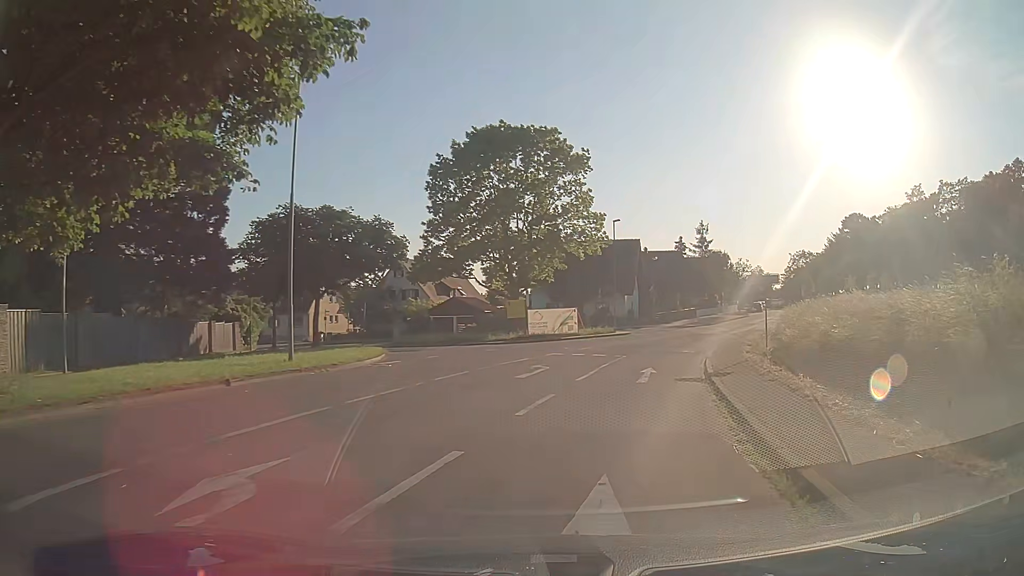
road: tertiary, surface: asphalt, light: Day
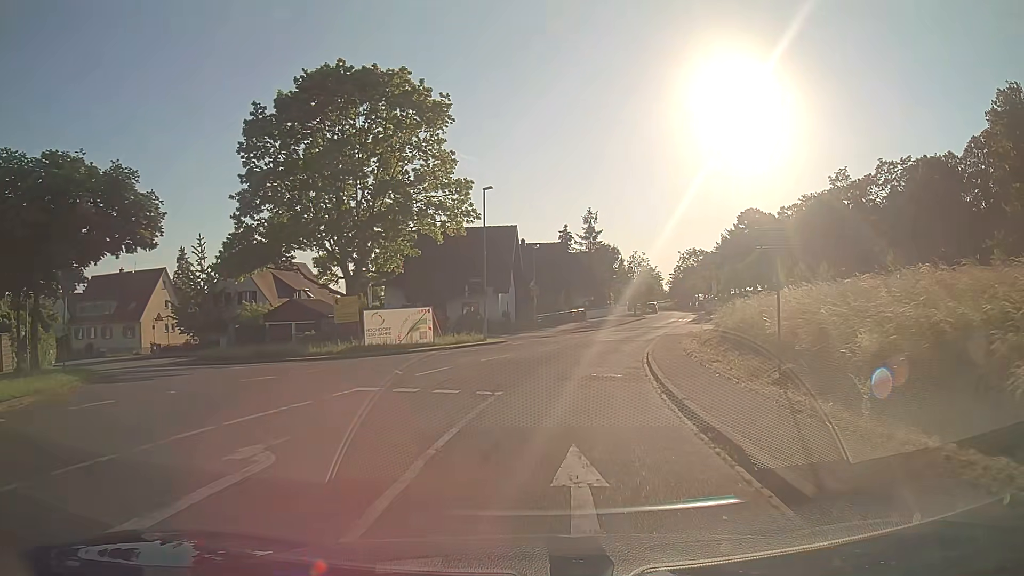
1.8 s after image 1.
(+1.5, +13.3) m; +10°
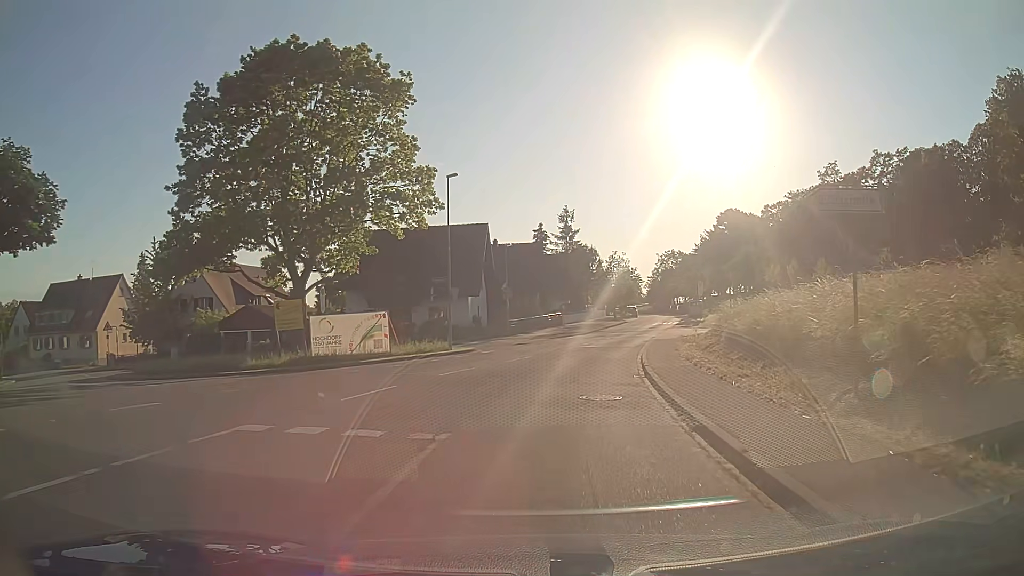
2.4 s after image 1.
(+0.1, +4.6) m; +3°
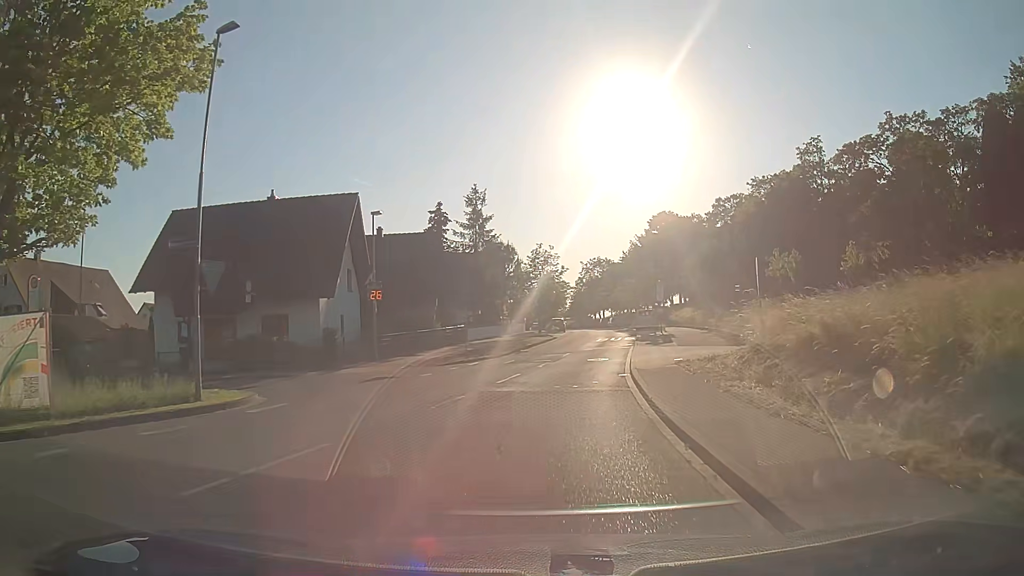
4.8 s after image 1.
(+1.1, +18.1) m; +7°
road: residential
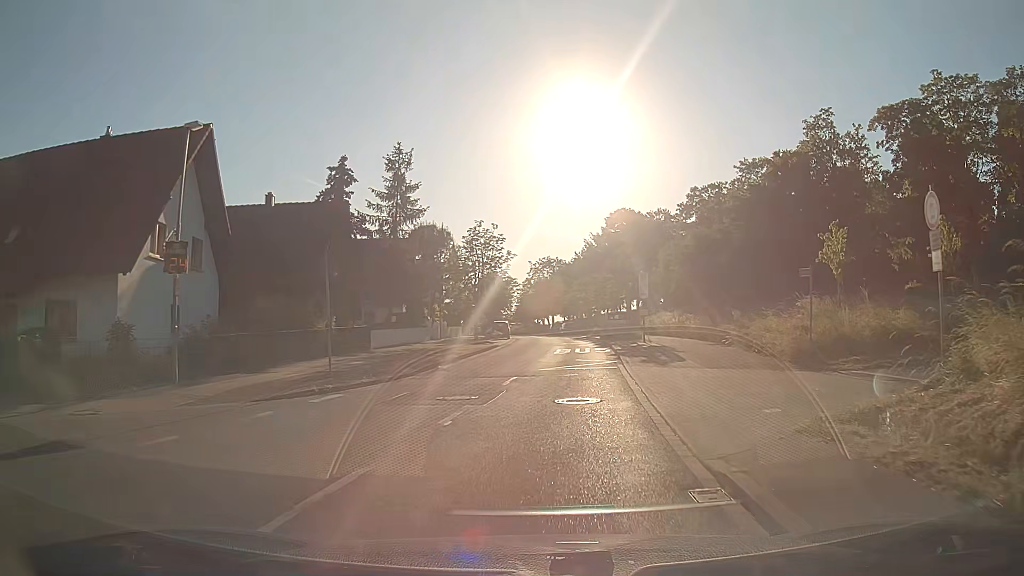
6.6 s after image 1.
(+0.5, +13.4) m; +5°
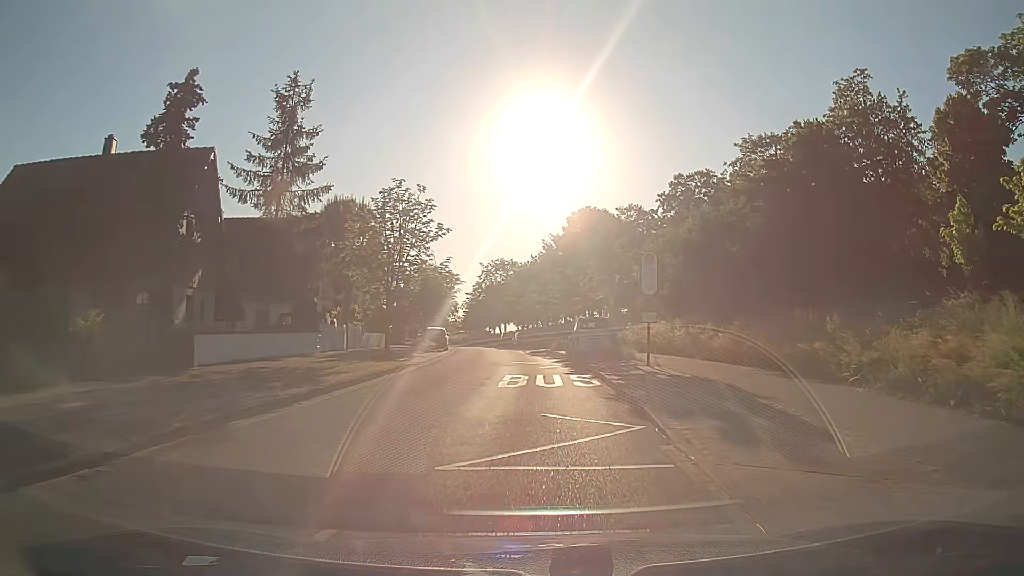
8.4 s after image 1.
(+0.4, +13.3) m; +2°
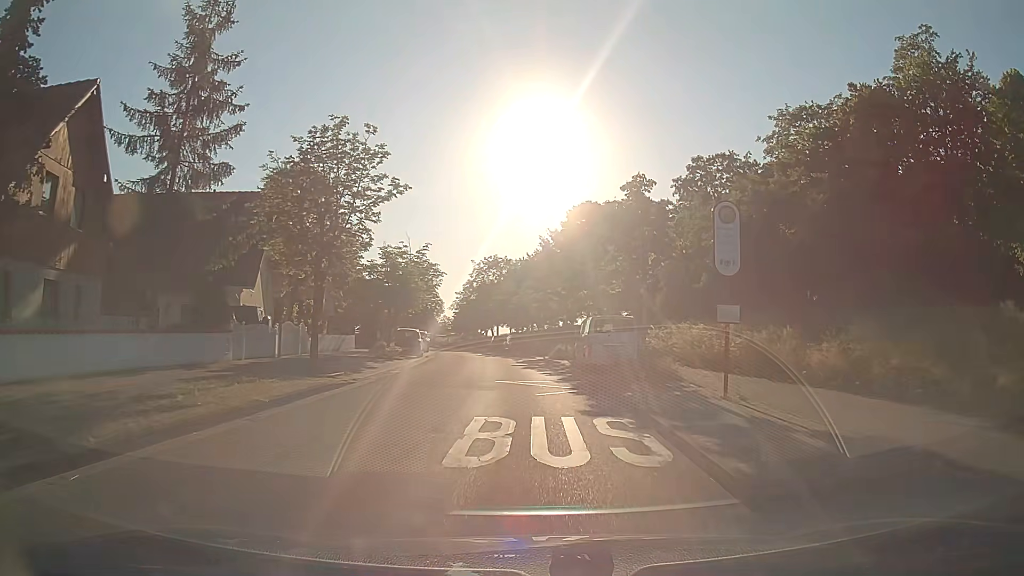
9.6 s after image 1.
(+0.2, +8.9) m; +2°
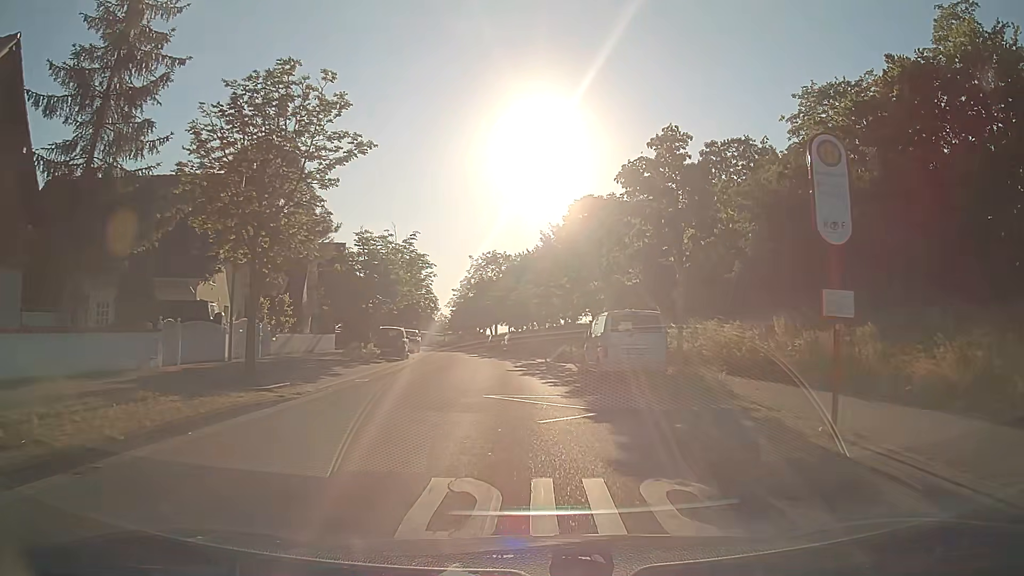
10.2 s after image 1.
(0.0, +4.5) m; 0°
(0, +10) (0, +20) (-1, +30) (-2, +40) (-4, +50) (-5, +60) (-7, +69) (-9, +79) (-11, +89) (-13, +99) m
